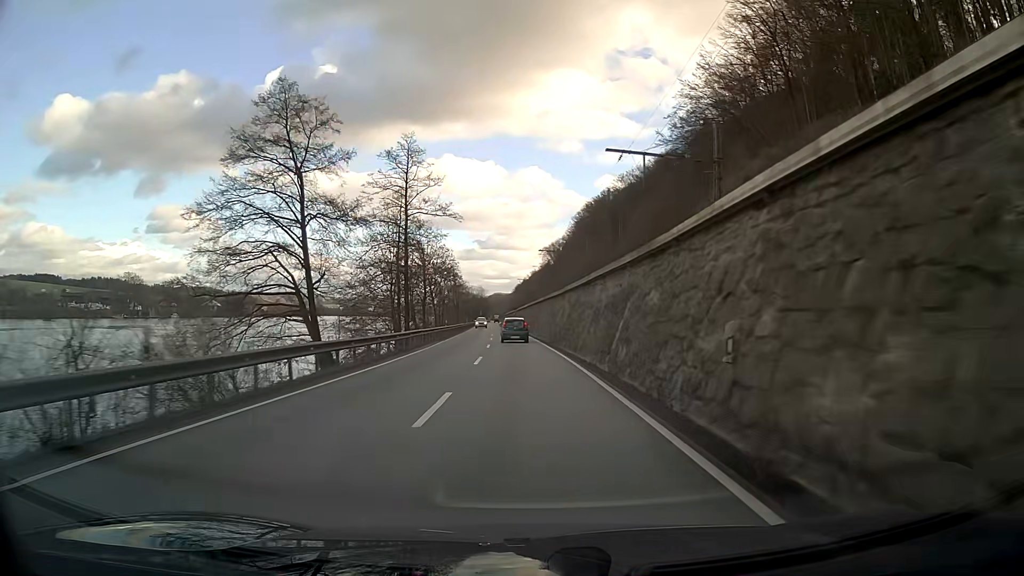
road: primary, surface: asphalt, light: Day
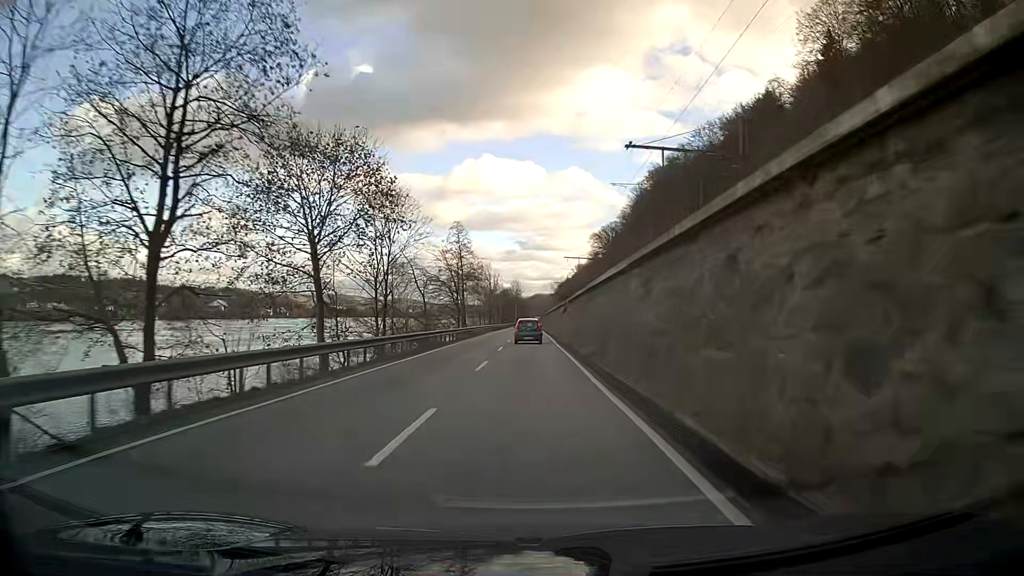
(-2.1, +62.2) m; -3°
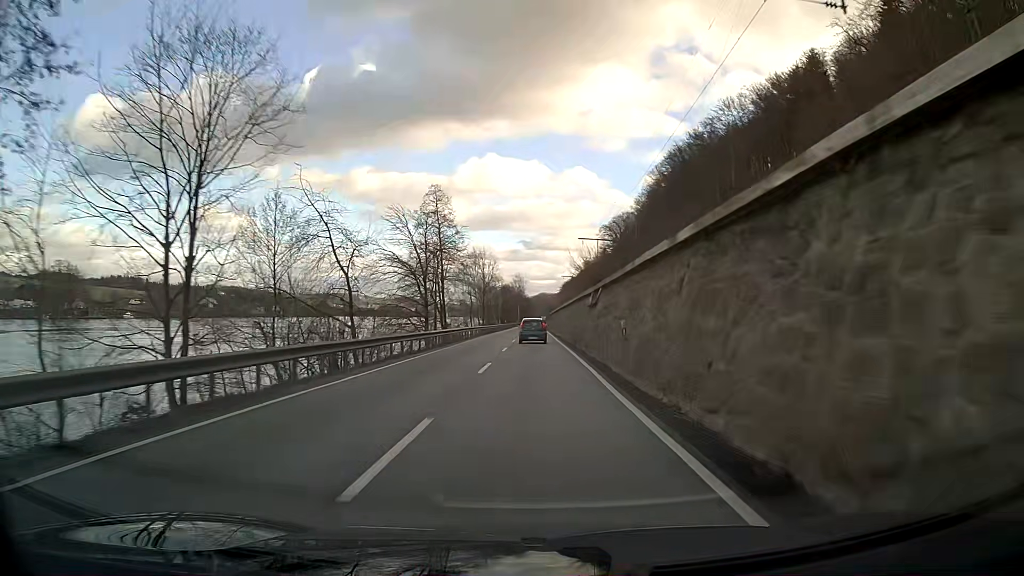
(-0.1, +25.0) m; 0°
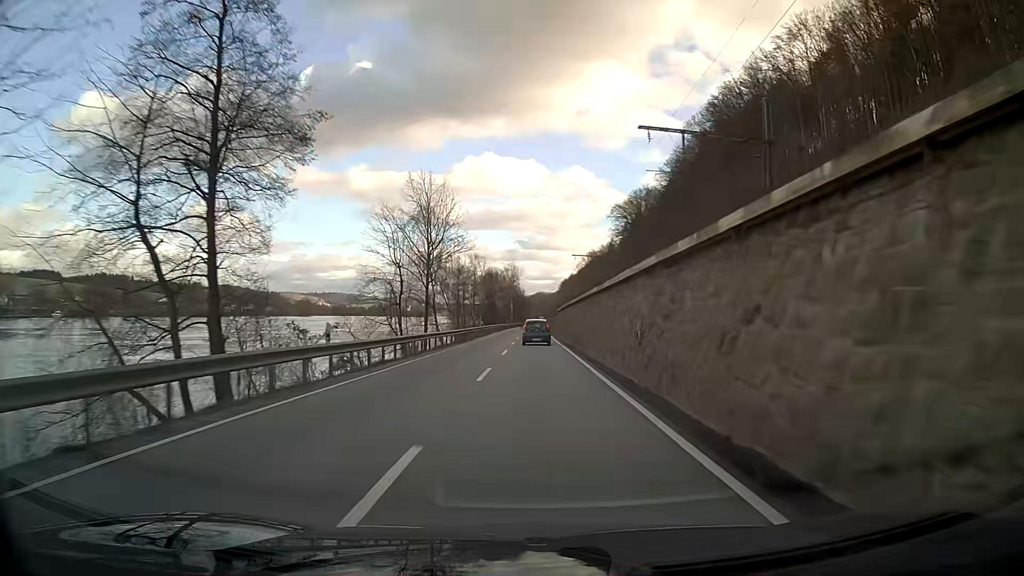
(-0.1, +49.9) m; 0°
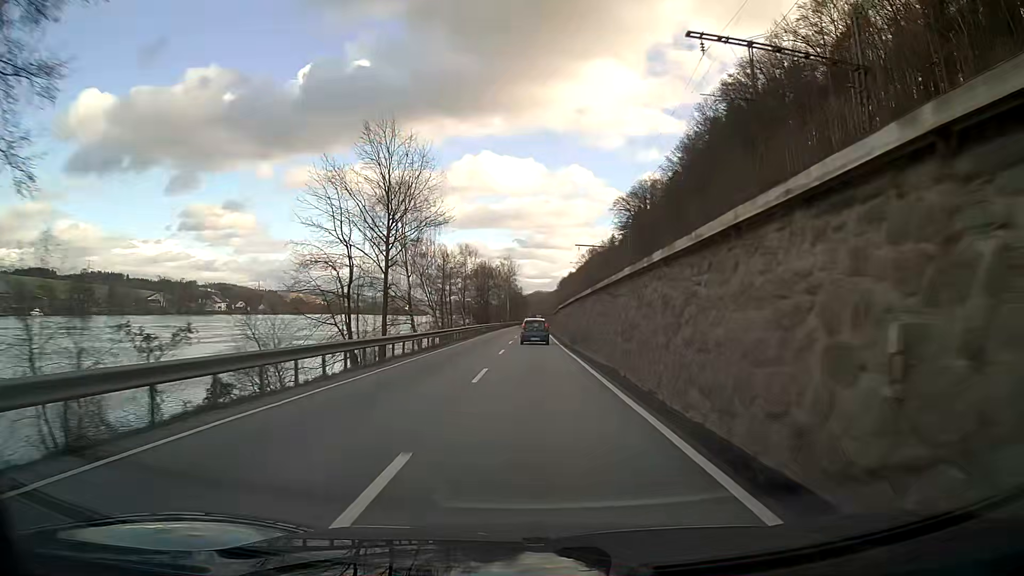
(0.0, +12.4) m; 0°
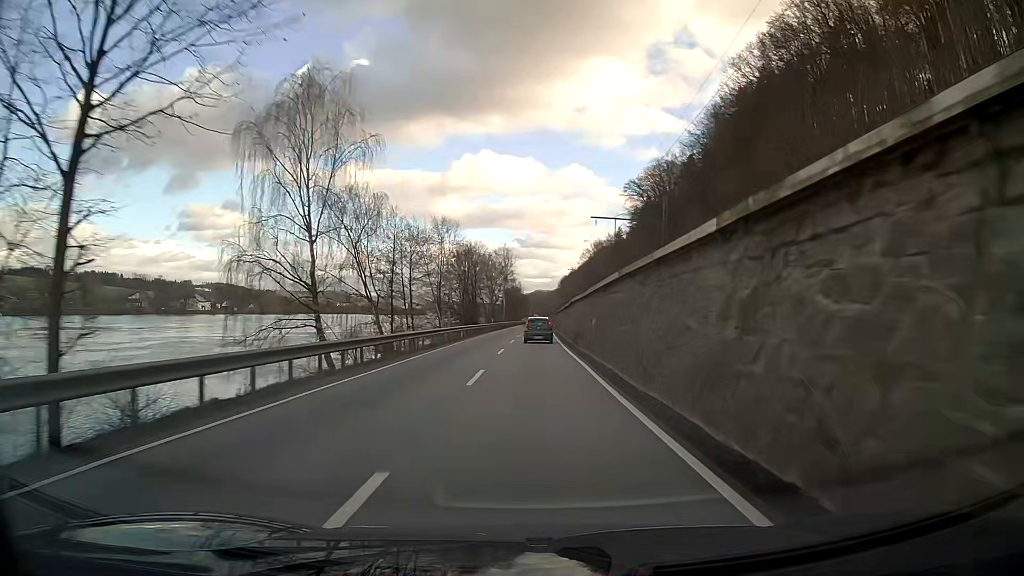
(+0.1, +24.8) m; 0°
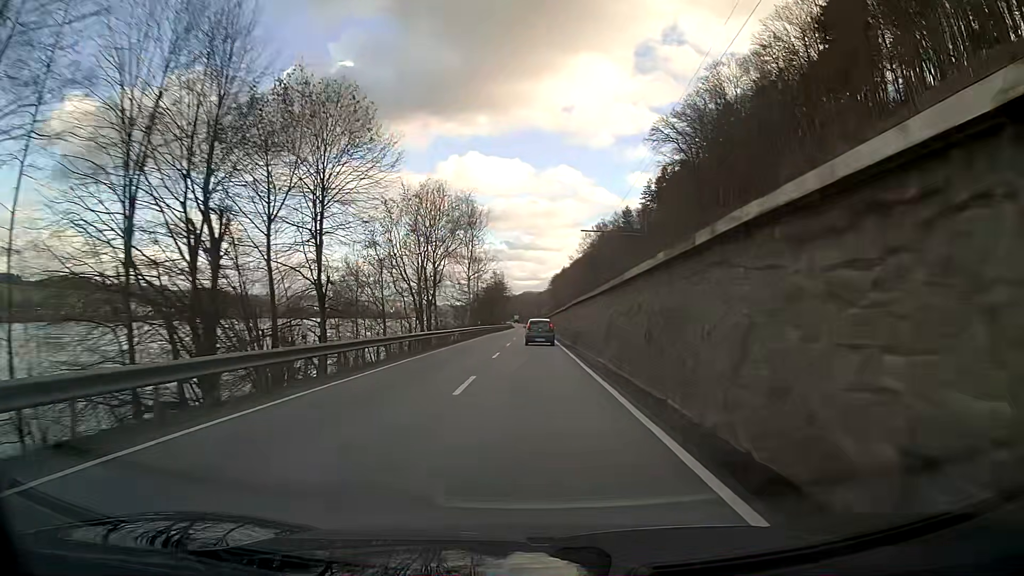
(+0.6, +61.5) m; +1°
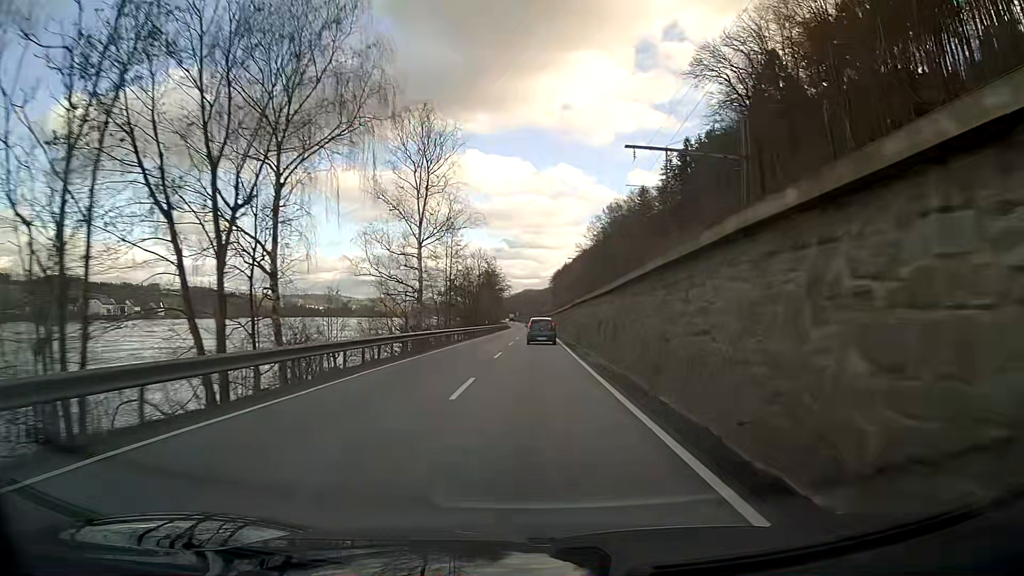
(0.0, +36.5) m; 0°
